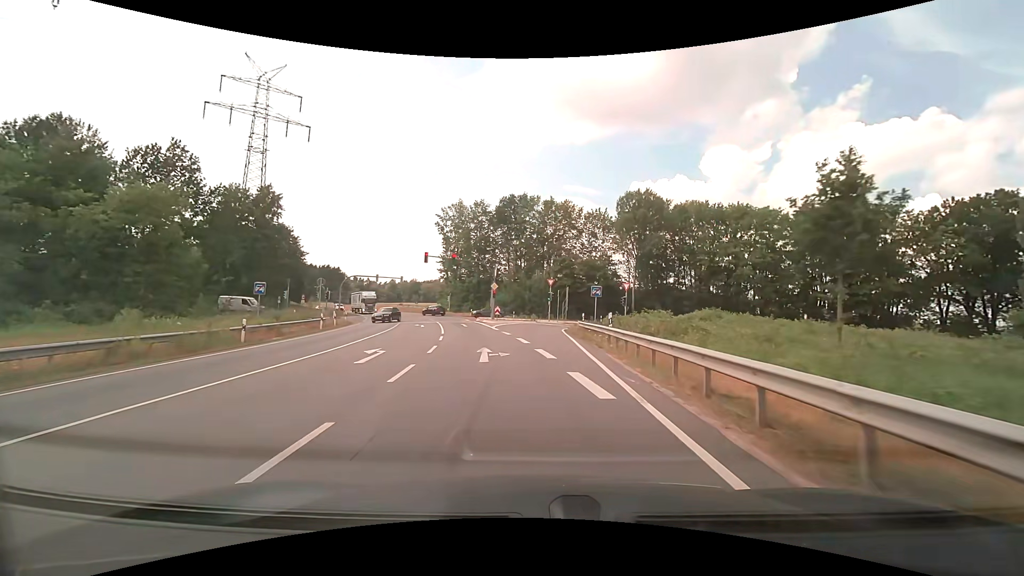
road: primary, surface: asphalt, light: Day
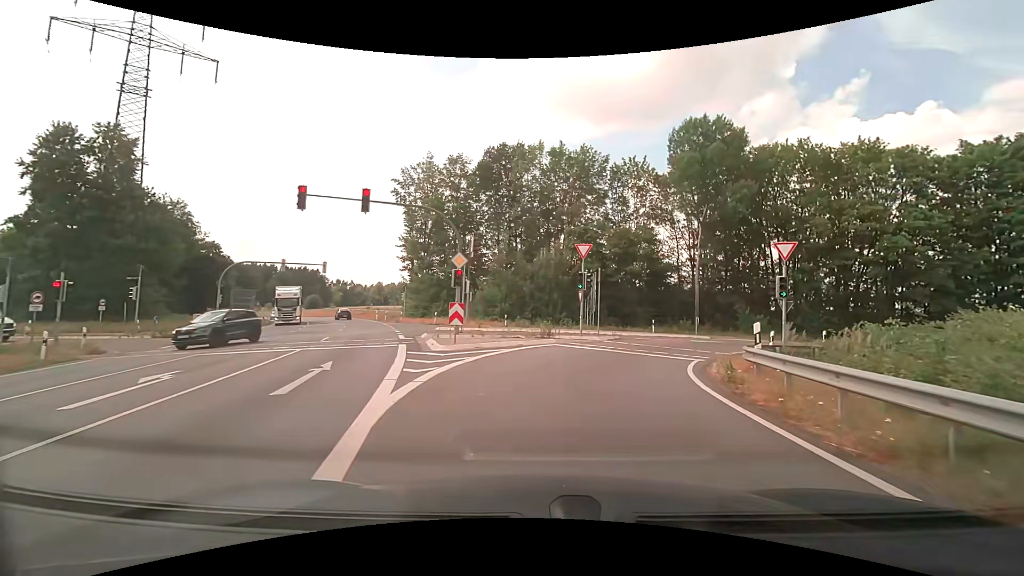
(-0.8, +29.1) m; 0°
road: primary_link
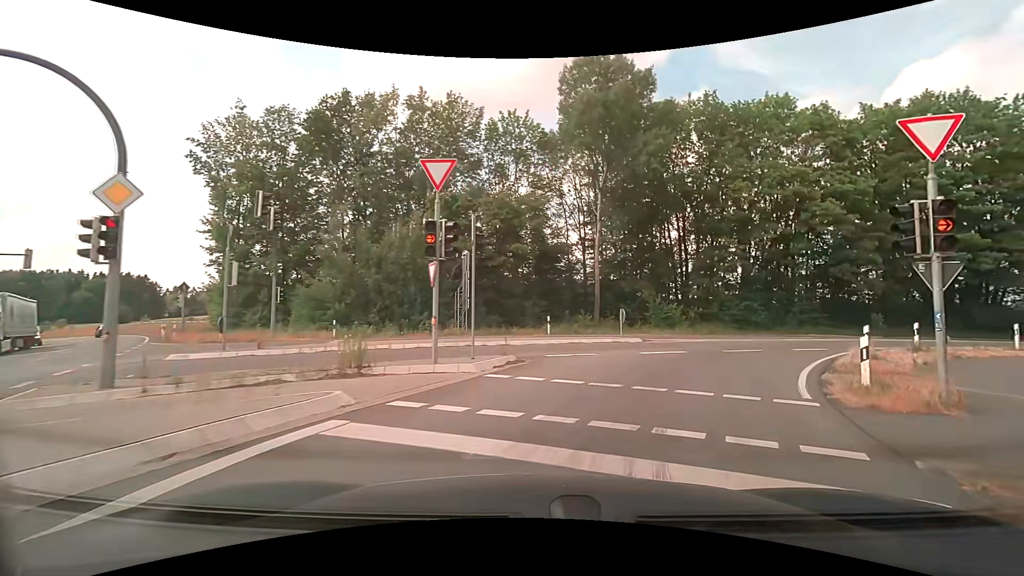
(+1.3, +13.5) m; +14°
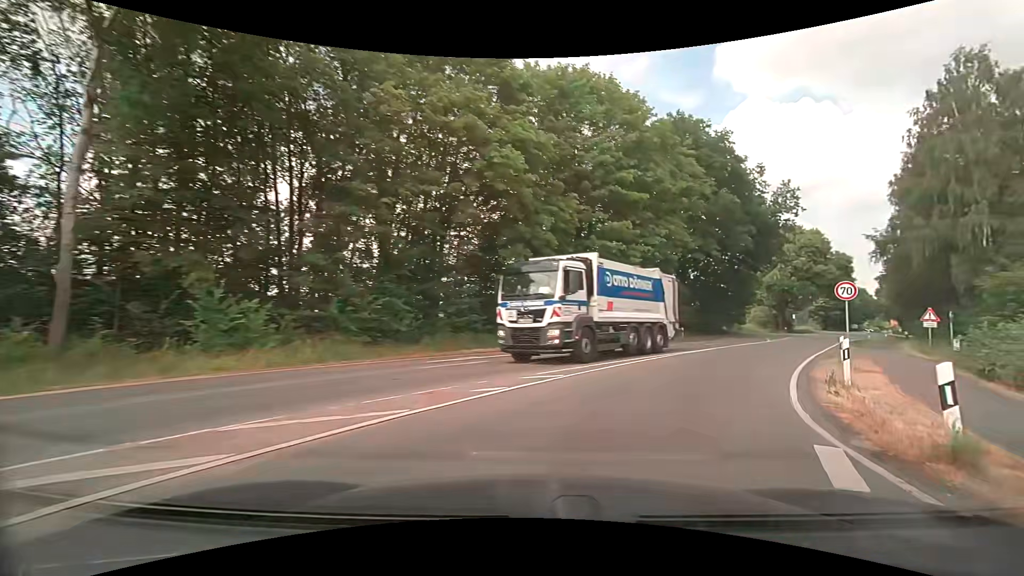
(+5.5, +17.9) m; +39°
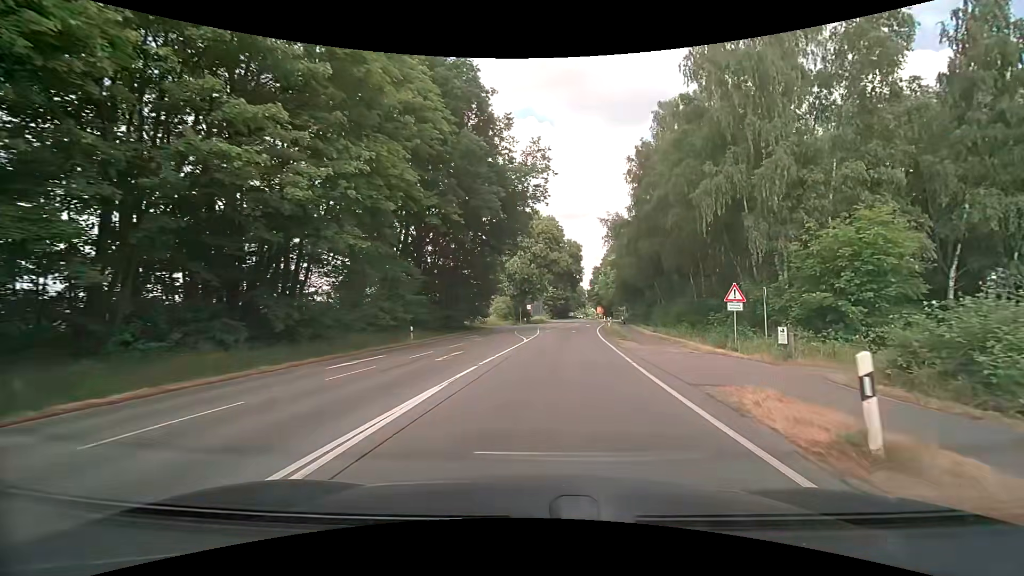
(+5.3, +16.3) m; +29°
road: secondary
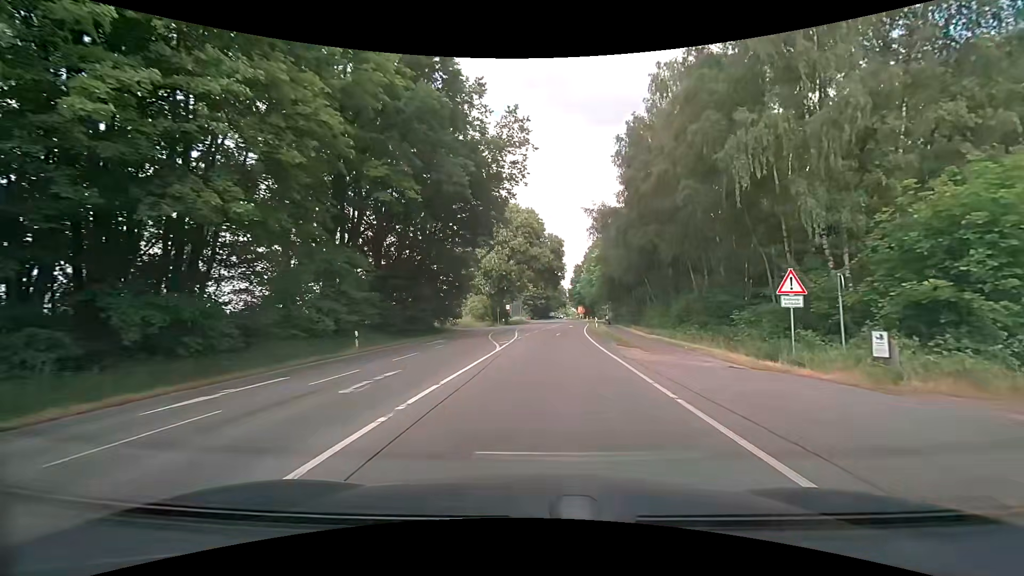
(+0.2, +6.6) m; +3°
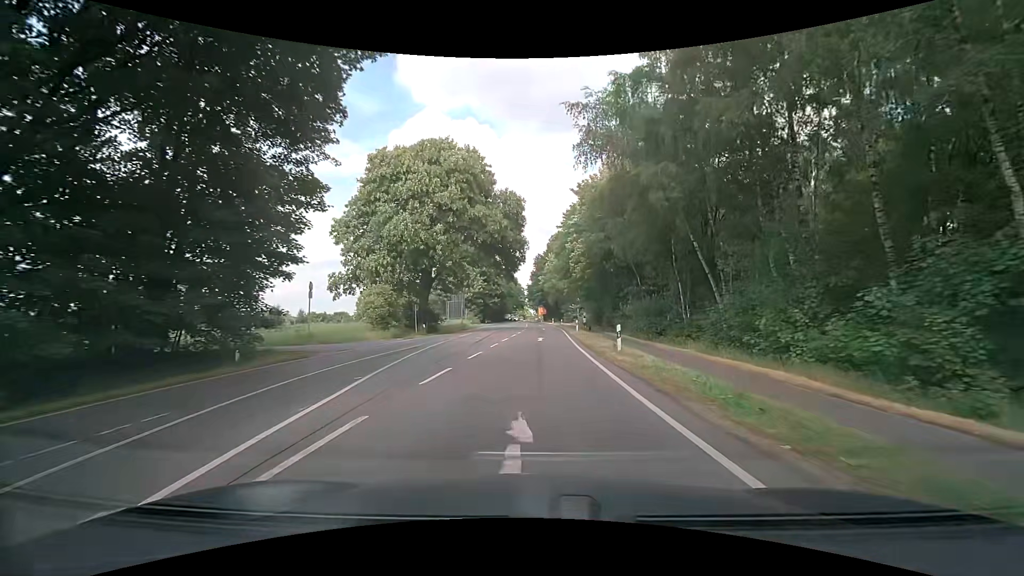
(+1.1, +30.6) m; +5°
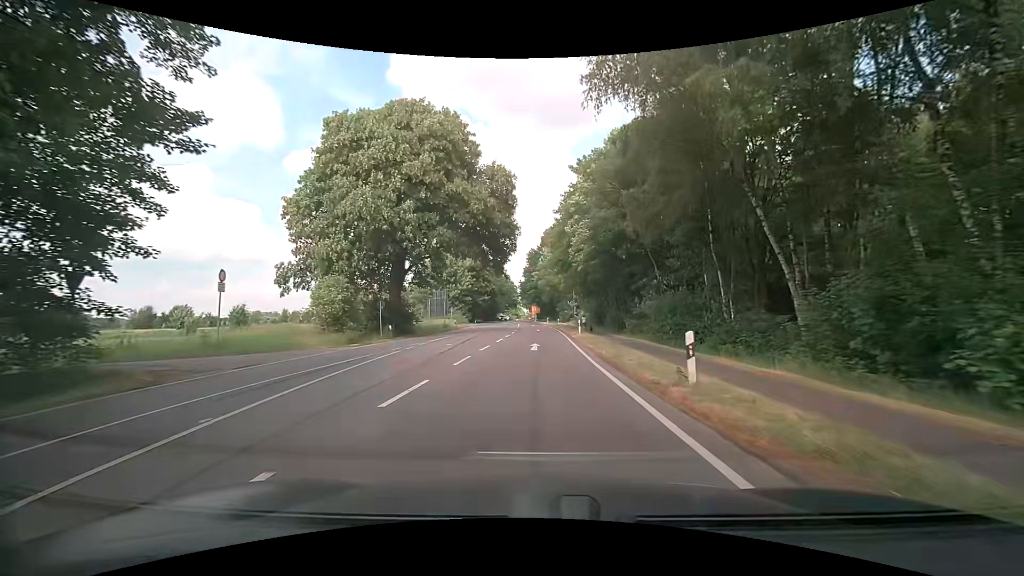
(-0.1, +8.7) m; 0°
(0, +10) (0, +20) (0, +30) (0, +40) (0, +50) (0, +60) (0, +70) (0, +80) (-1, +90) (-1, +100) m
